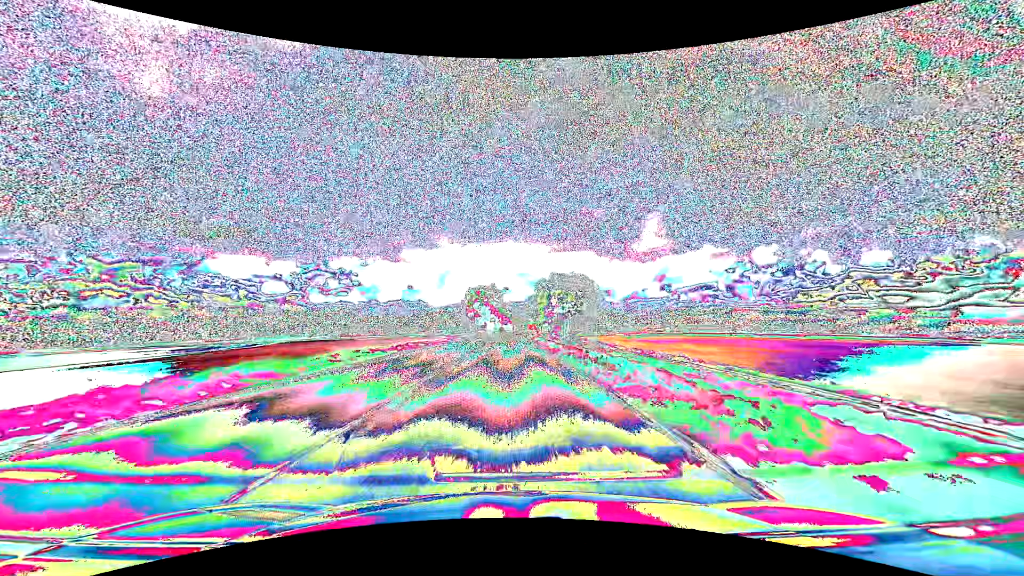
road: primary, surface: asphalt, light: Day
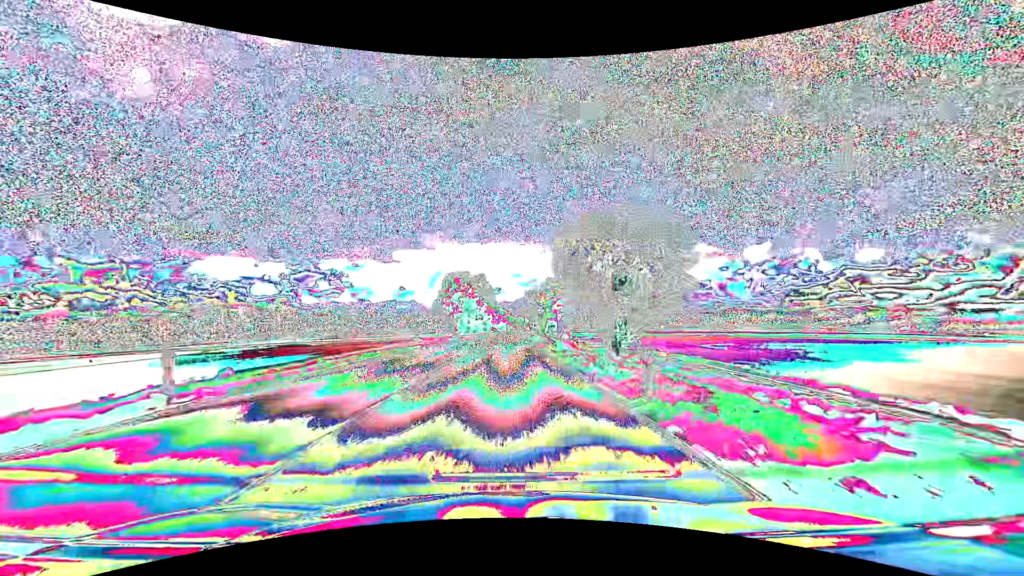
(+0.3, +31.7) m; +1°
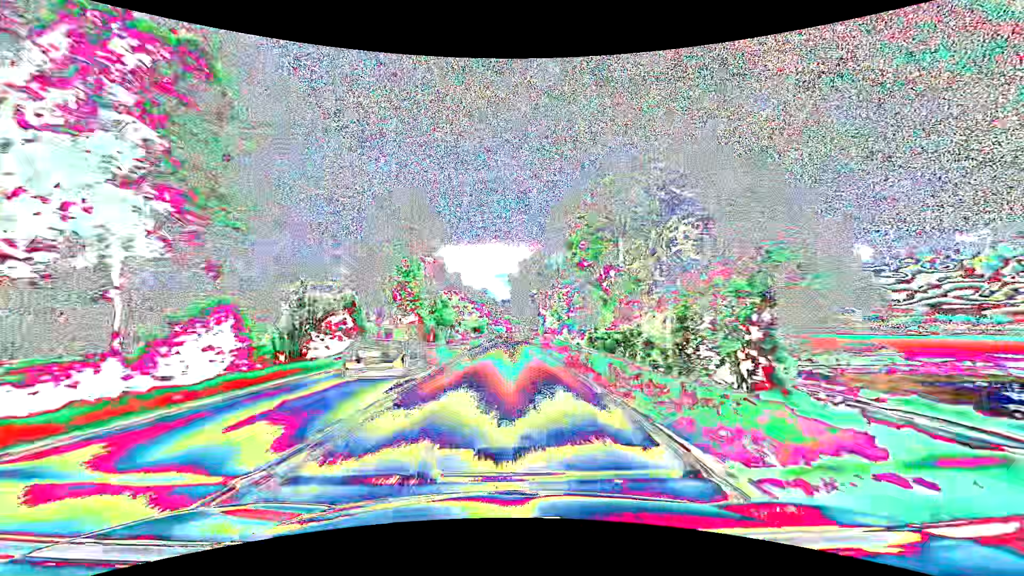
(+1.2, +79.1) m; +1°
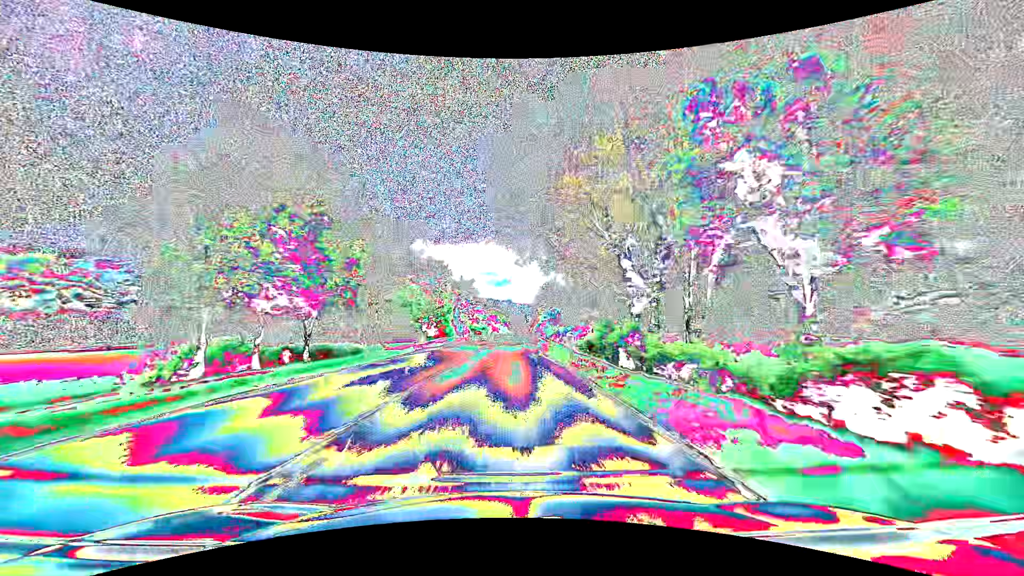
(+0.8, +63.2) m; +1°
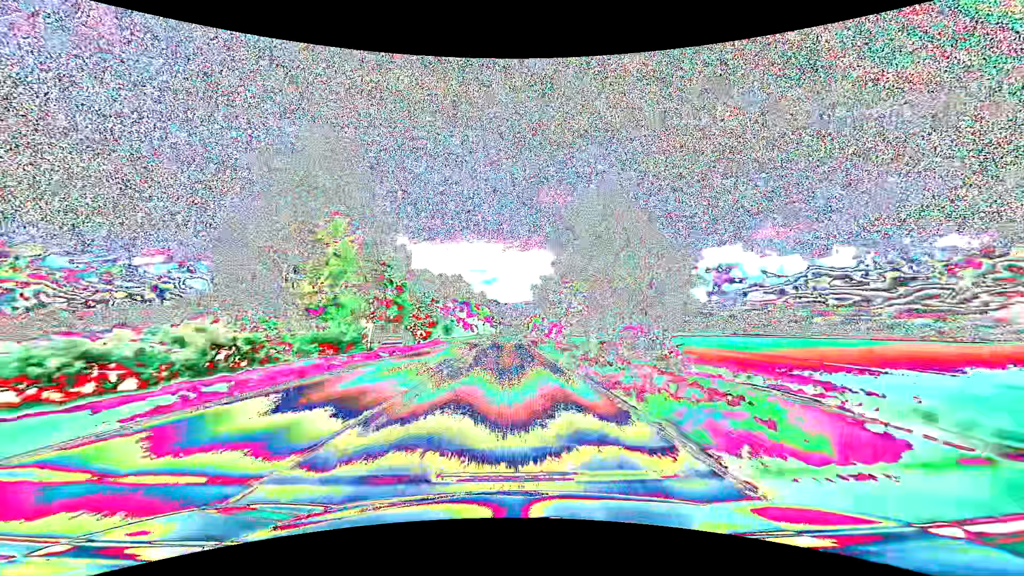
(+1.1, +79.0) m; +2°
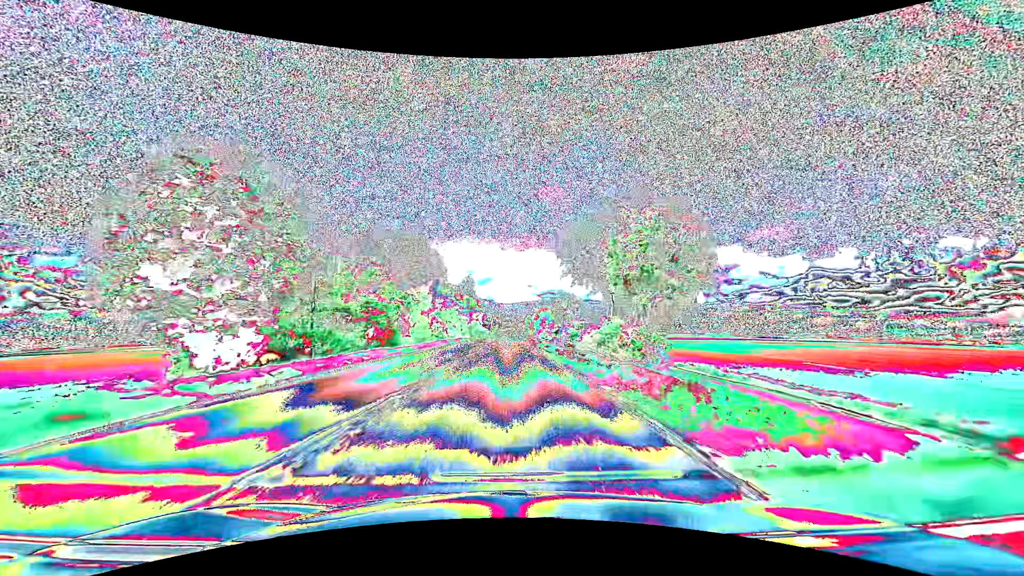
(+0.2, +47.5) m; 0°
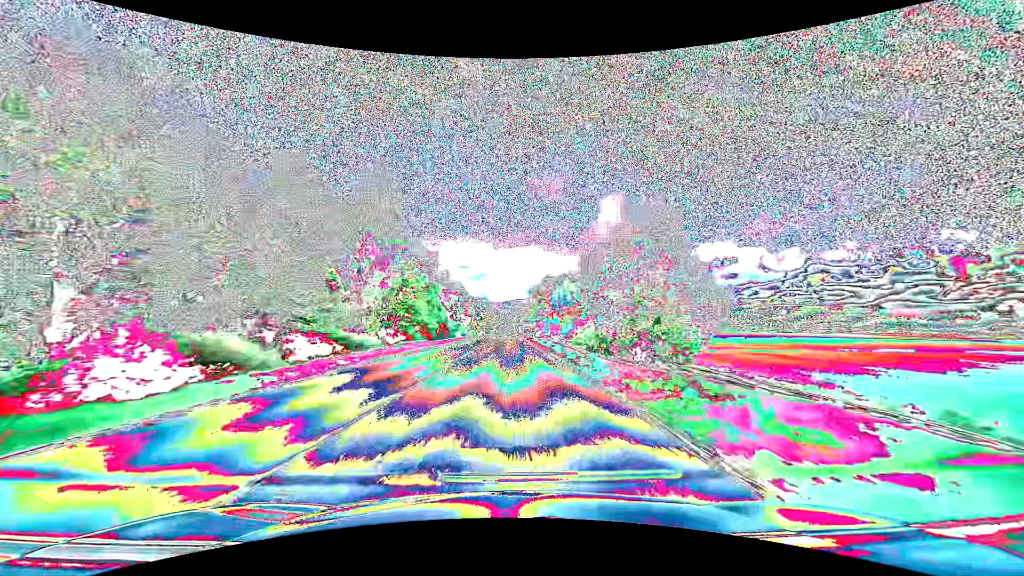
(+0.5, +79.3) m; +1°
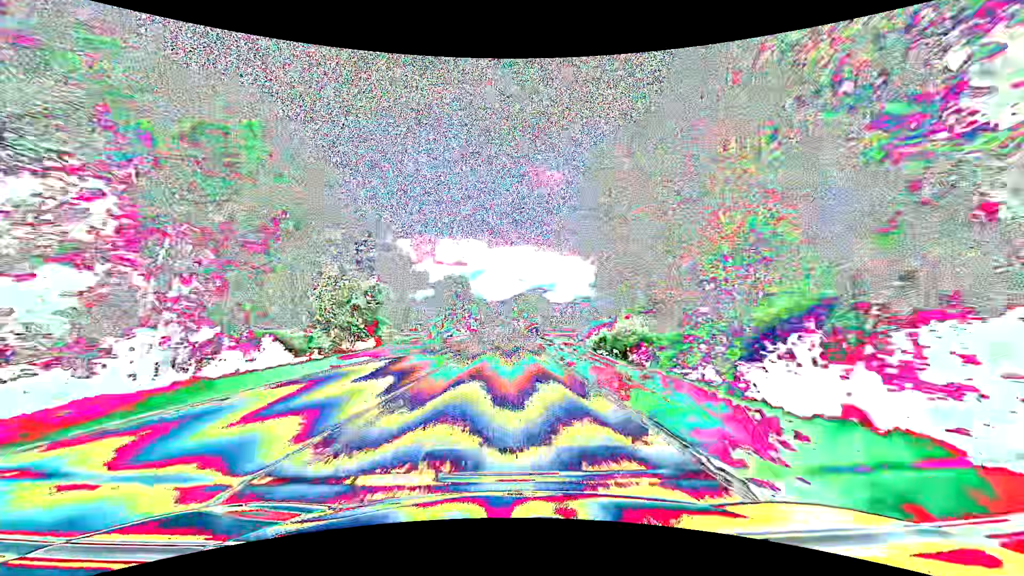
(+0.2, +79.2) m; 0°
(0, +10) (0, +20) (0, +30) (0, +40) (0, +50) (0, +60) (0, +70) (0, +80) (0, +90) (0, +100) m
